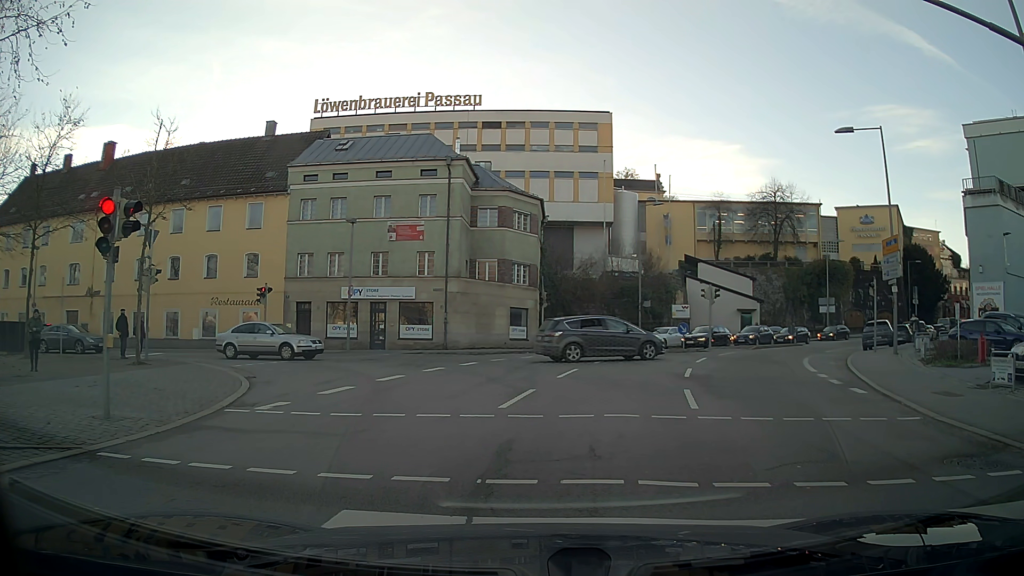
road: residential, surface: asphalt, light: Day
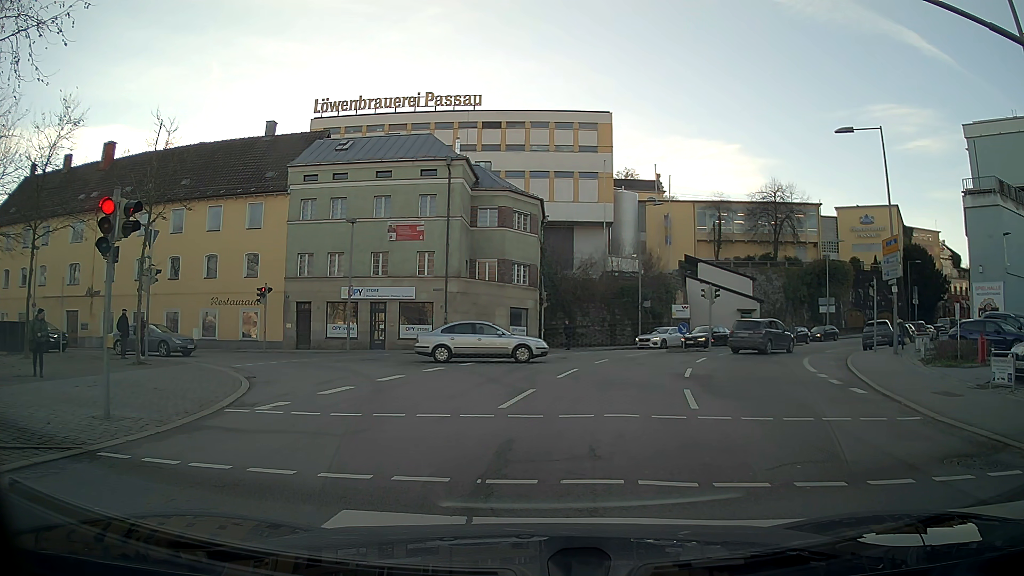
(0.0, 0.0) m; 0°
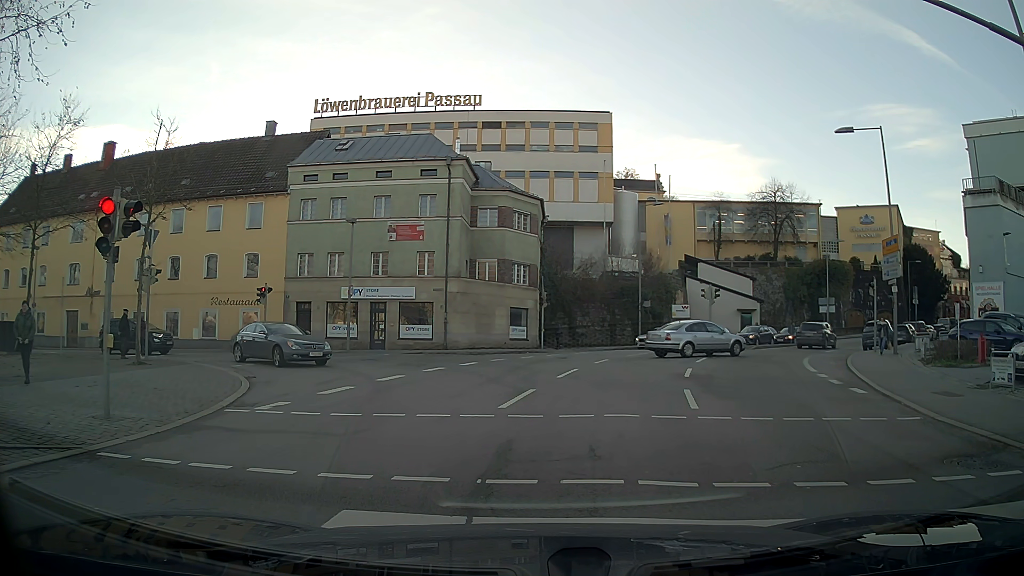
(0.0, 0.0) m; 0°
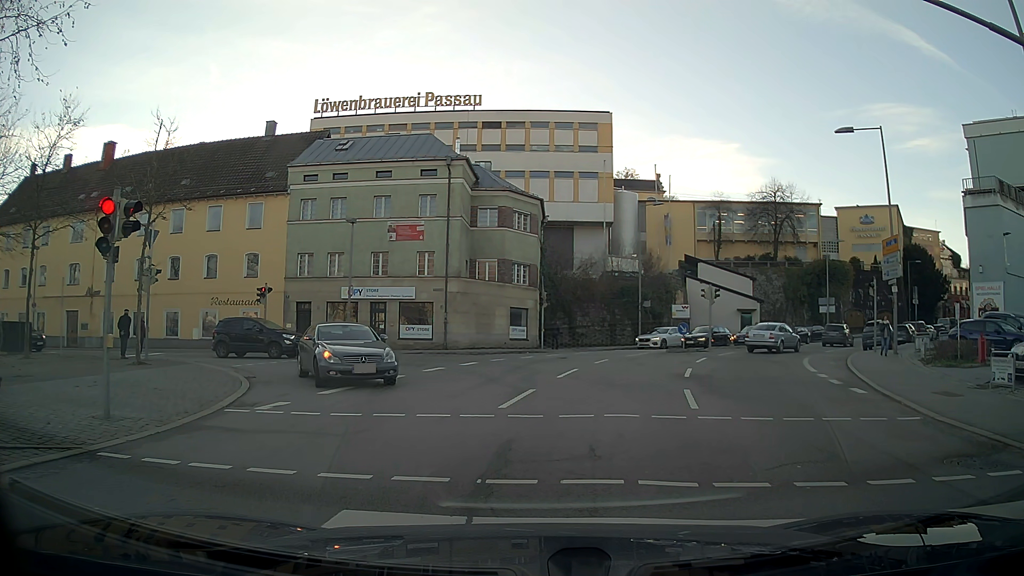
(0.0, 0.0) m; 0°
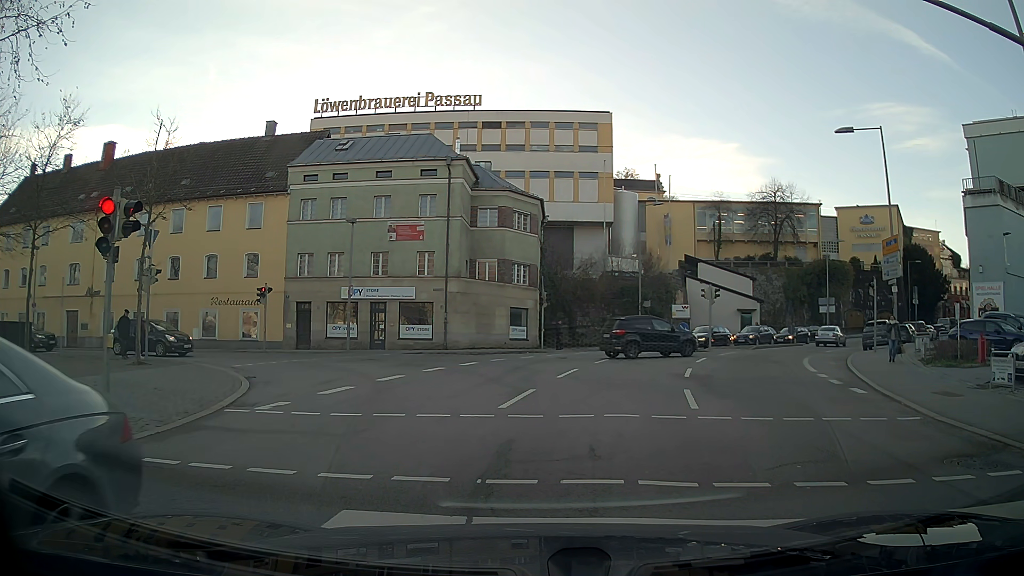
(0.0, 0.0) m; 0°
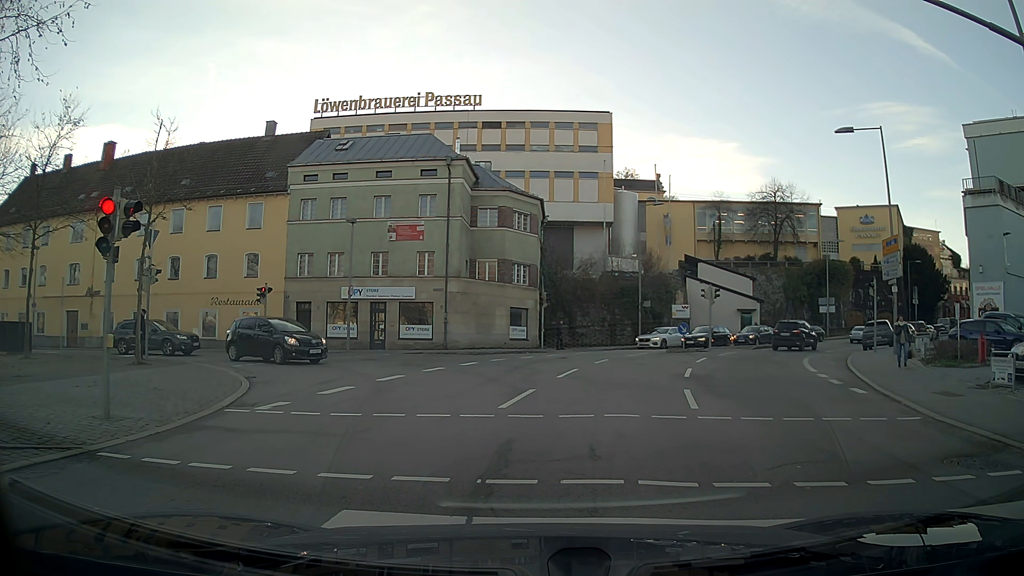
(0.0, 0.0) m; 0°
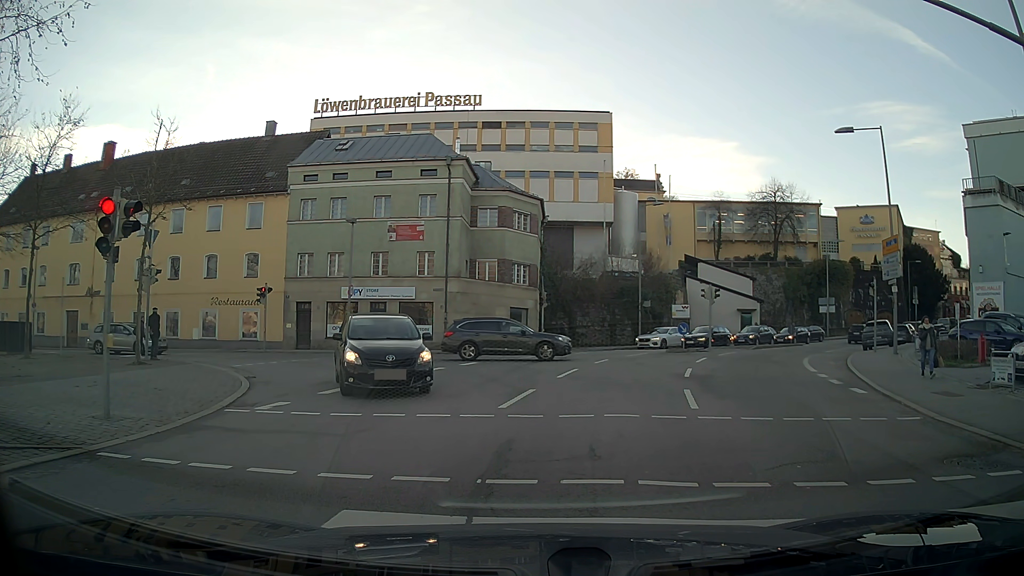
(0.0, 0.0) m; 0°
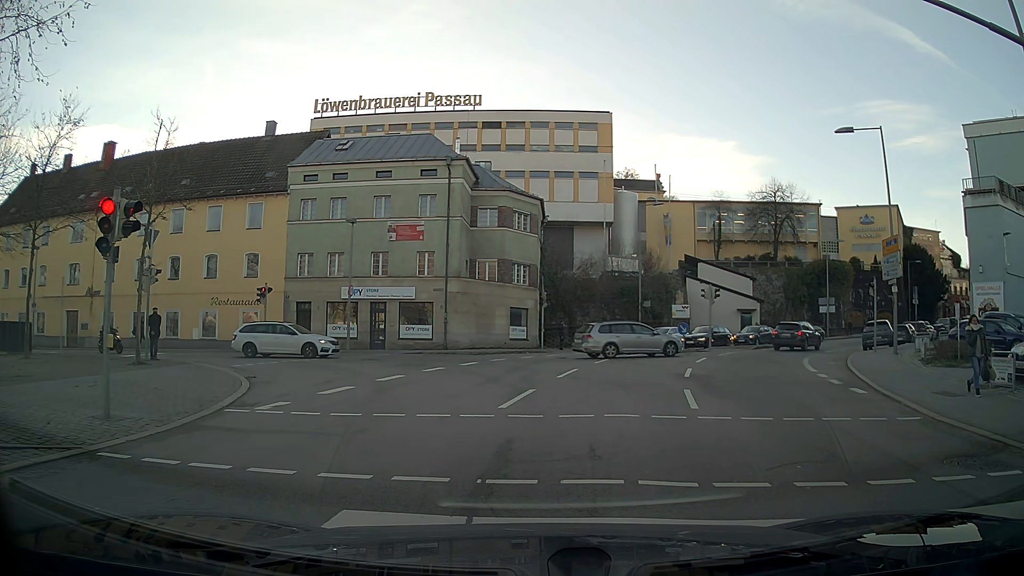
(0.0, 0.0) m; 0°
